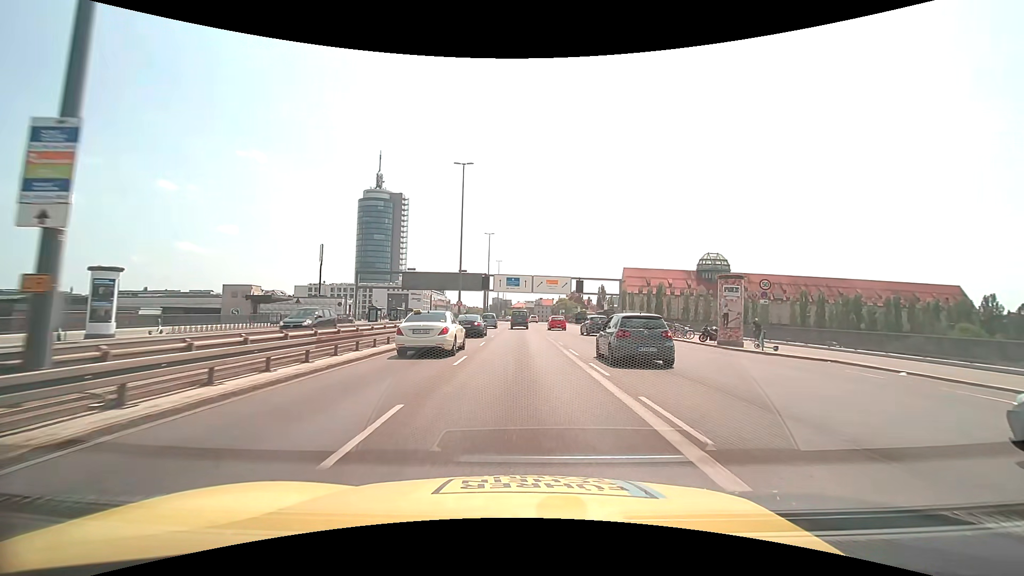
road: trunk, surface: asphalt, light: Day
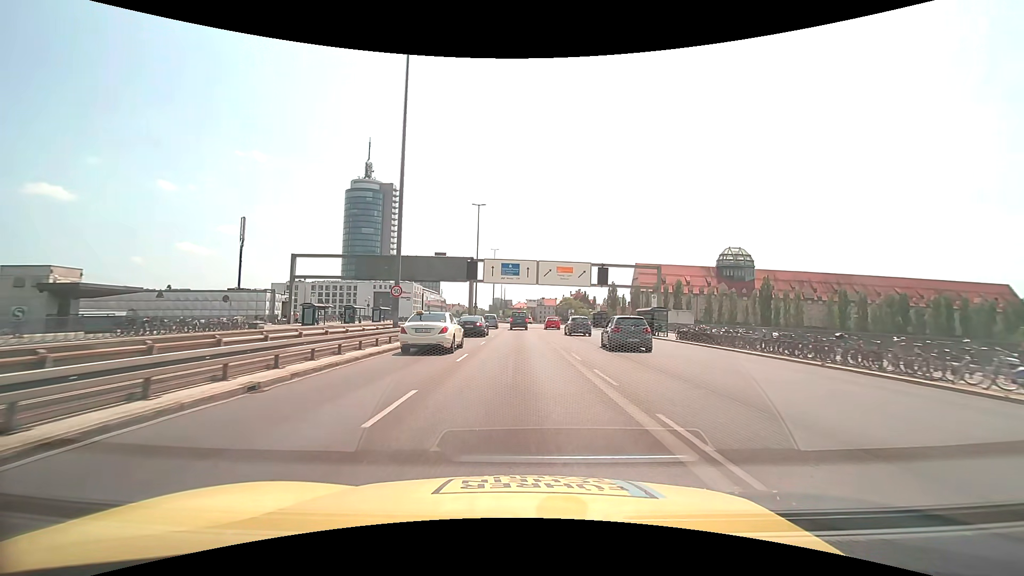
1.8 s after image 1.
(0.0, +25.5) m; 0°
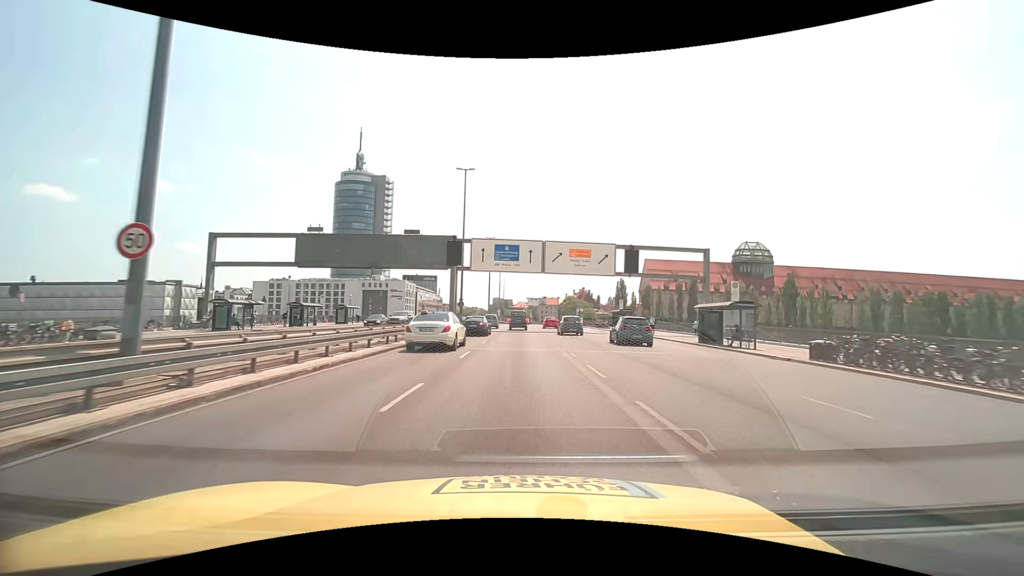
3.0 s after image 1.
(0.0, +17.0) m; 0°
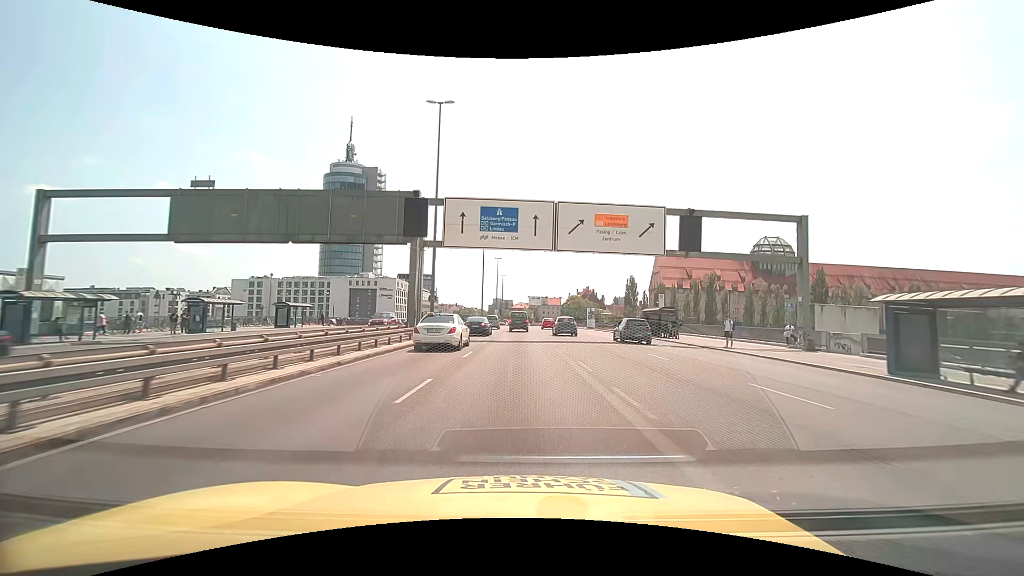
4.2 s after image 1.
(0.0, +17.0) m; 0°
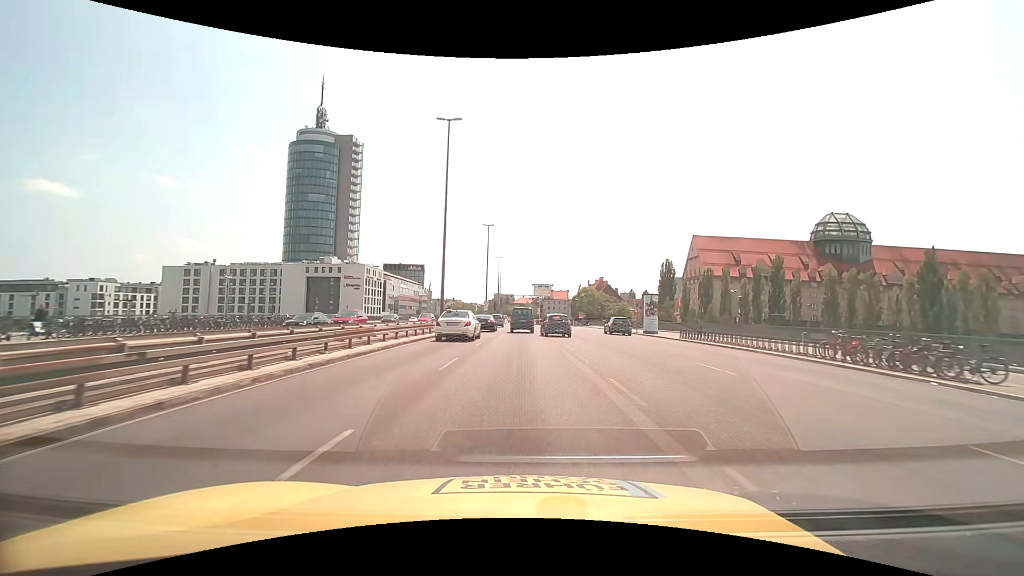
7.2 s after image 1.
(0.0, +41.2) m; -1°
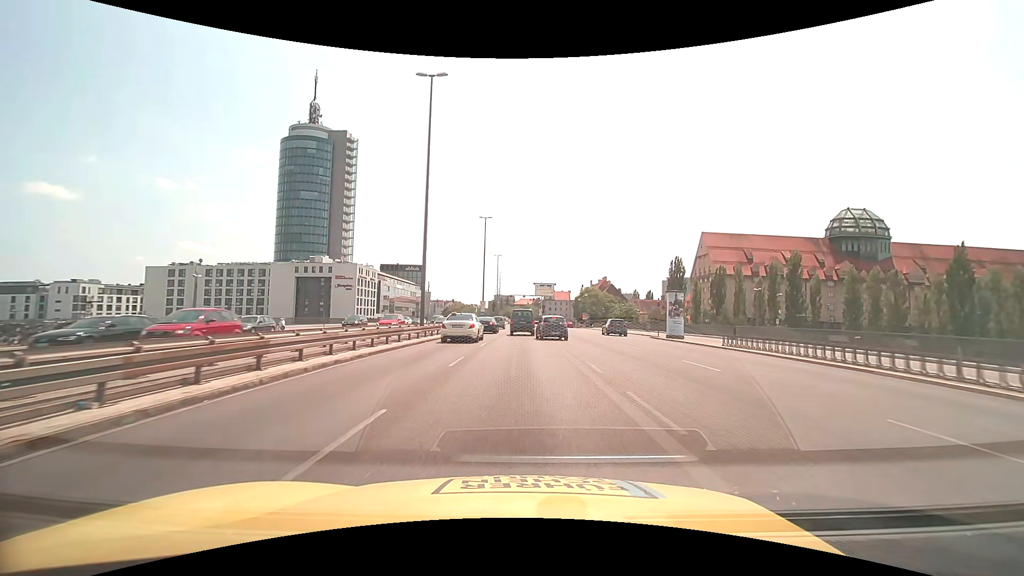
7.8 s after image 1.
(+0.1, +7.7) m; +1°
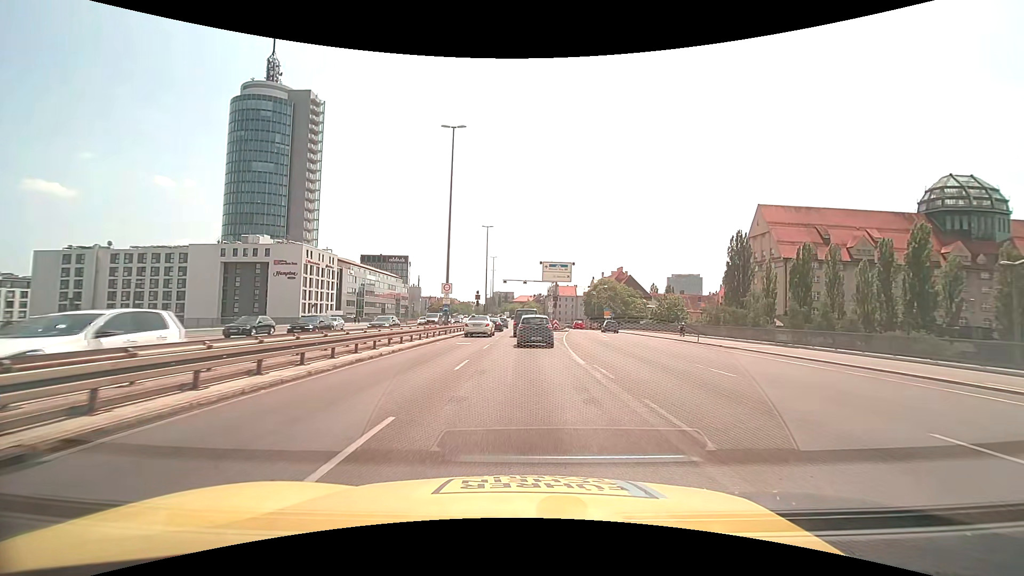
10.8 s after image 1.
(-0.1, +36.4) m; 0°
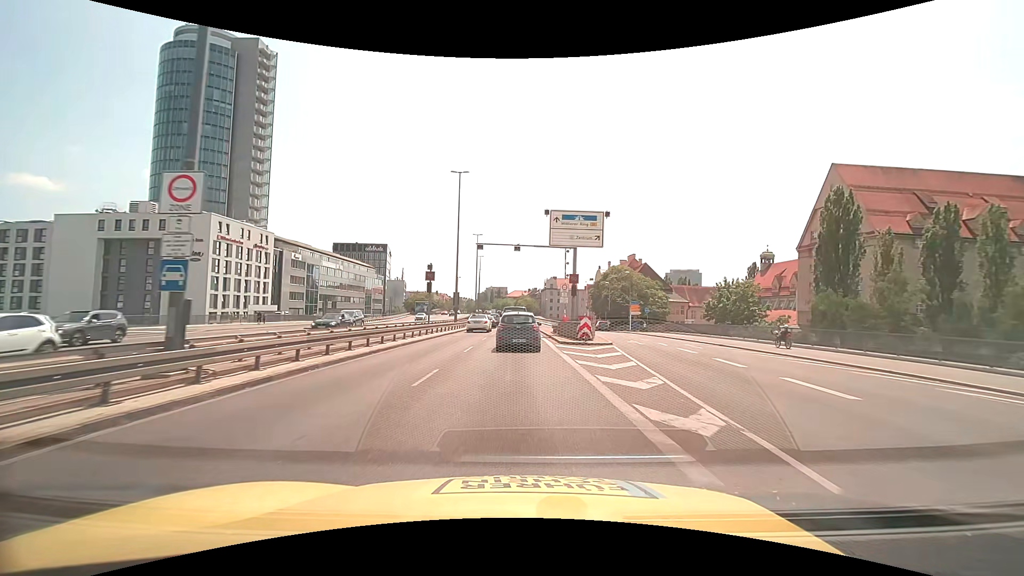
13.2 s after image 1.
(+0.3, +30.3) m; +1°
(0, +10) (0, +20) (0, +30) (0, +40) (0, +50) (-1, +60) (-1, +70) (-1, +80) (-1, +90) (-2, +100) m
